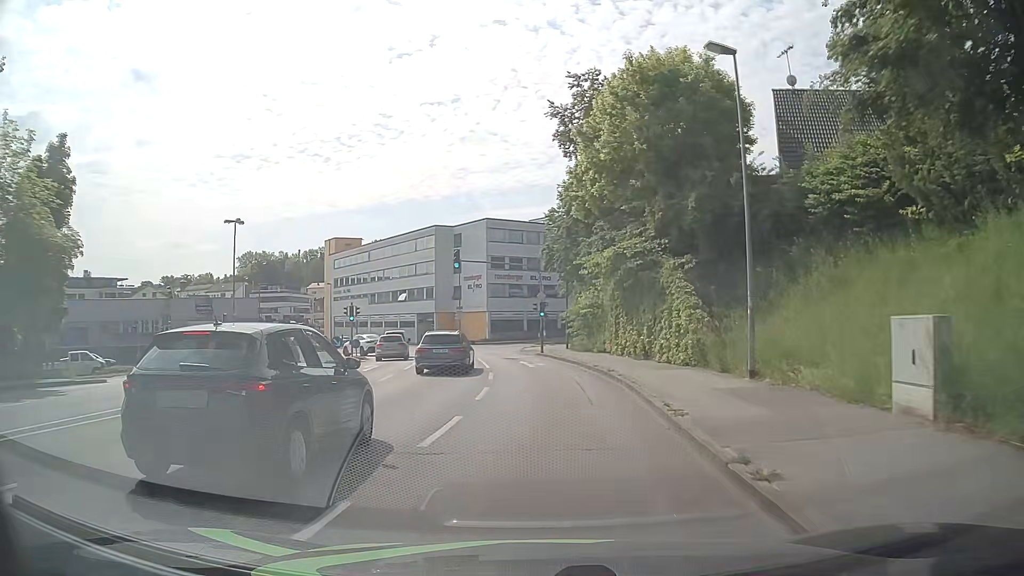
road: tertiary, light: Day
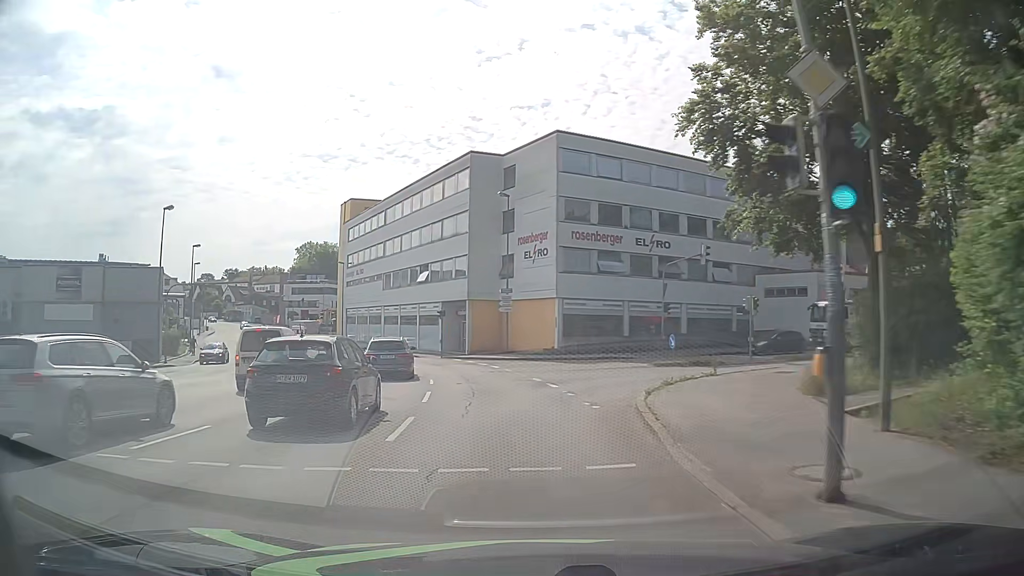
(-0.9, +34.9) m; -7°
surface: asphalt
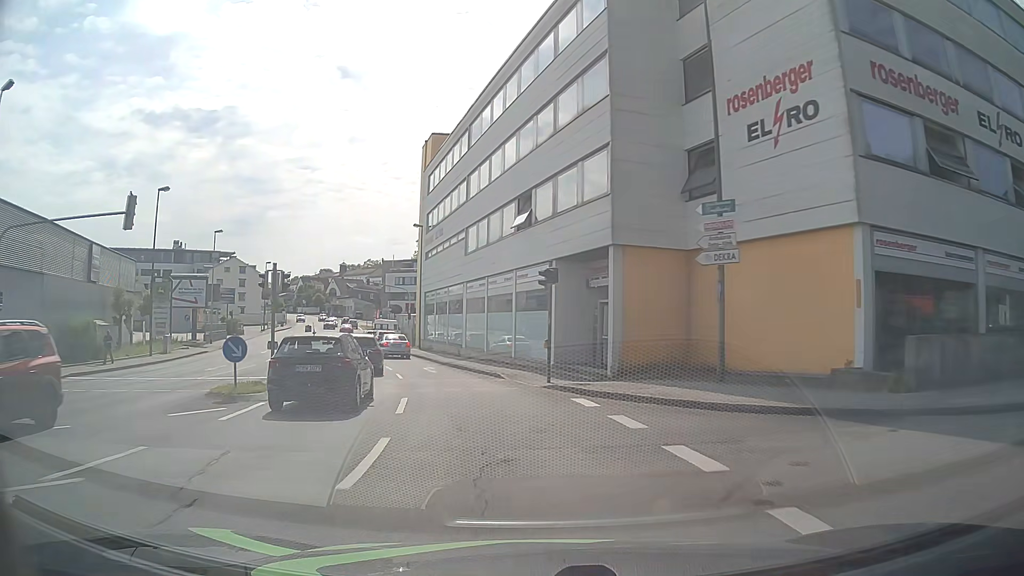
(-2.5, +27.0) m; -12°
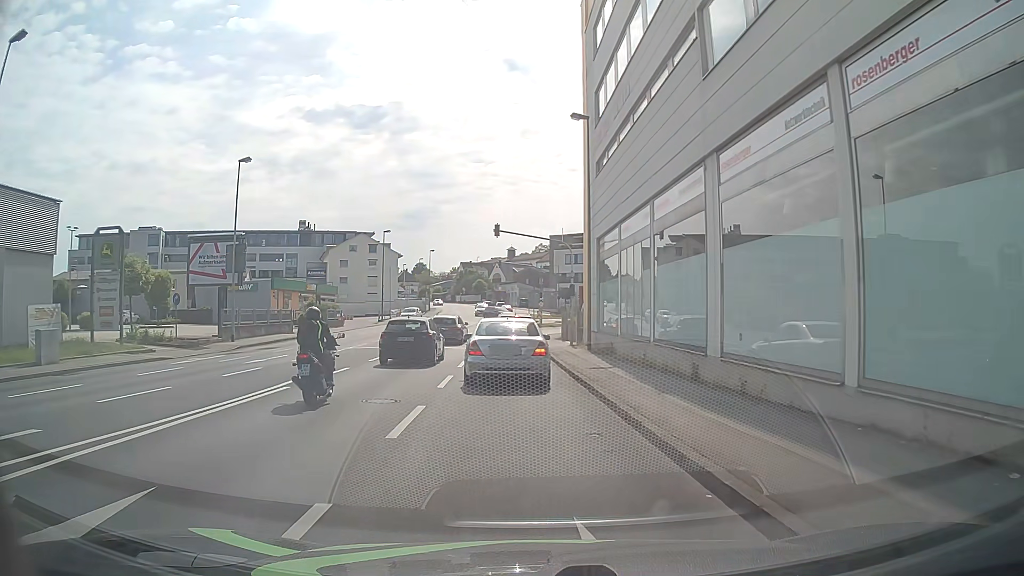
(-3.6, +25.5) m; -16°
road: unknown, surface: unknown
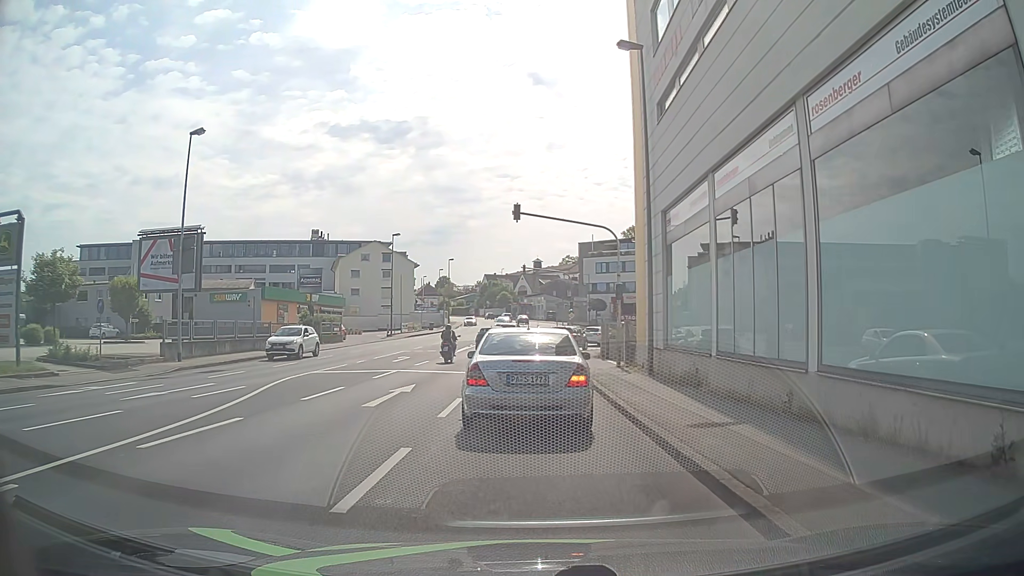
(-0.2, +8.7) m; -2°
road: tertiary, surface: asphalt
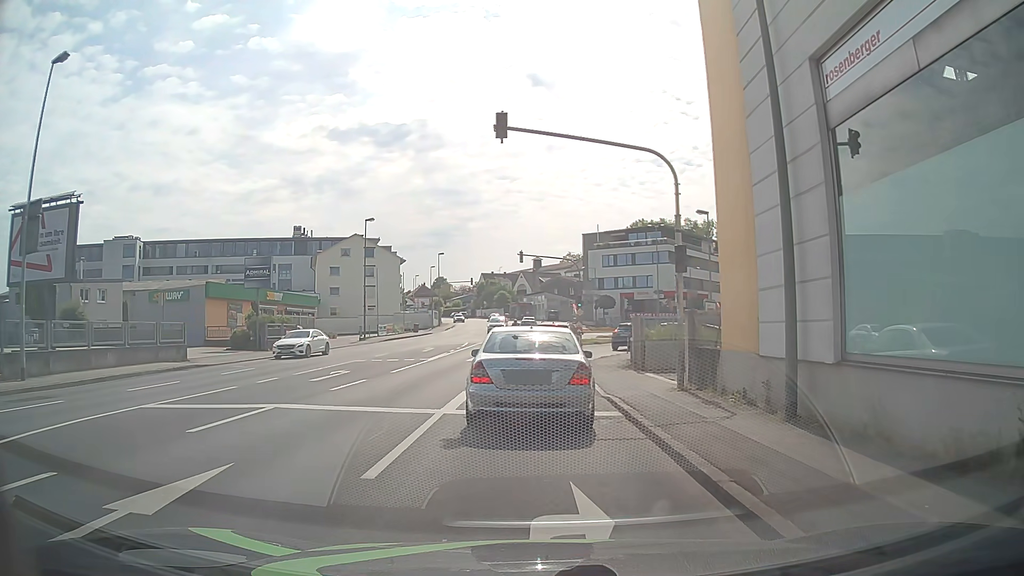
(-0.1, +11.0) m; 0°
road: tertiary_link
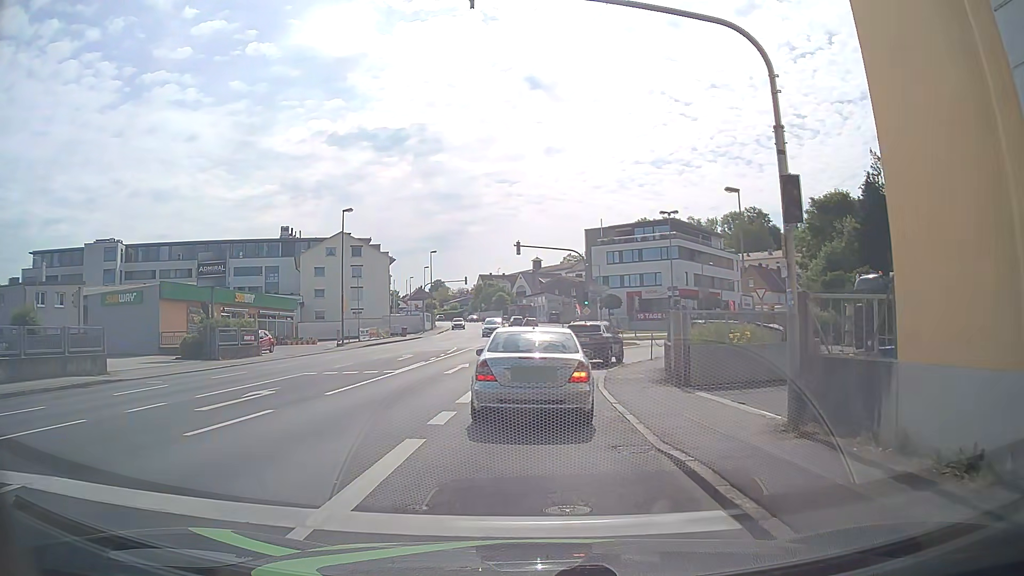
(-0.1, +6.7) m; -1°
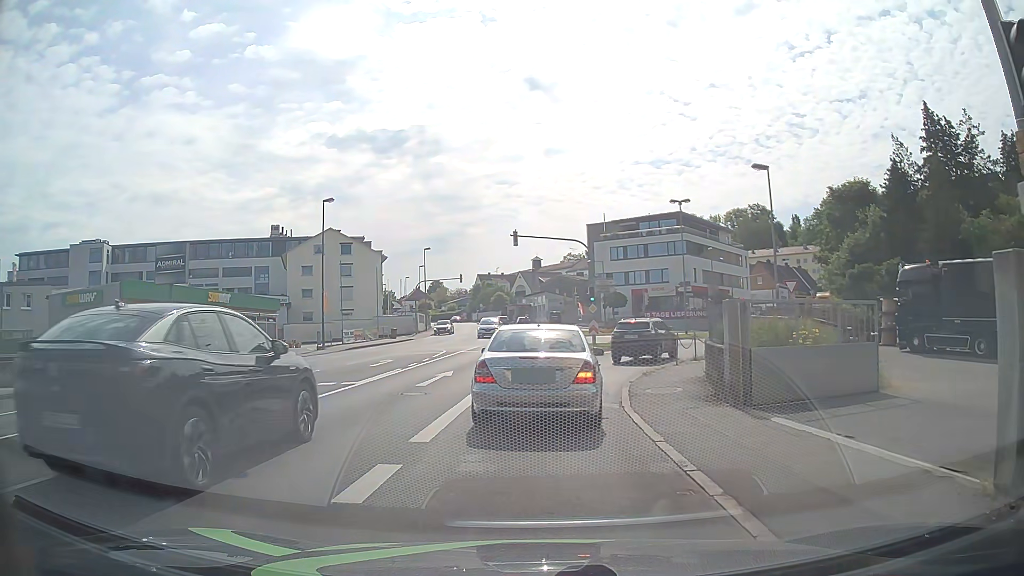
(+0.1, +4.7) m; 0°
(0, +10) (+1, +20) (+5, +29) (+10, +38) (+16, +46) (+21, +54) (+27, +62) (+33, +70) (+39, +79) (+44, +87) m
